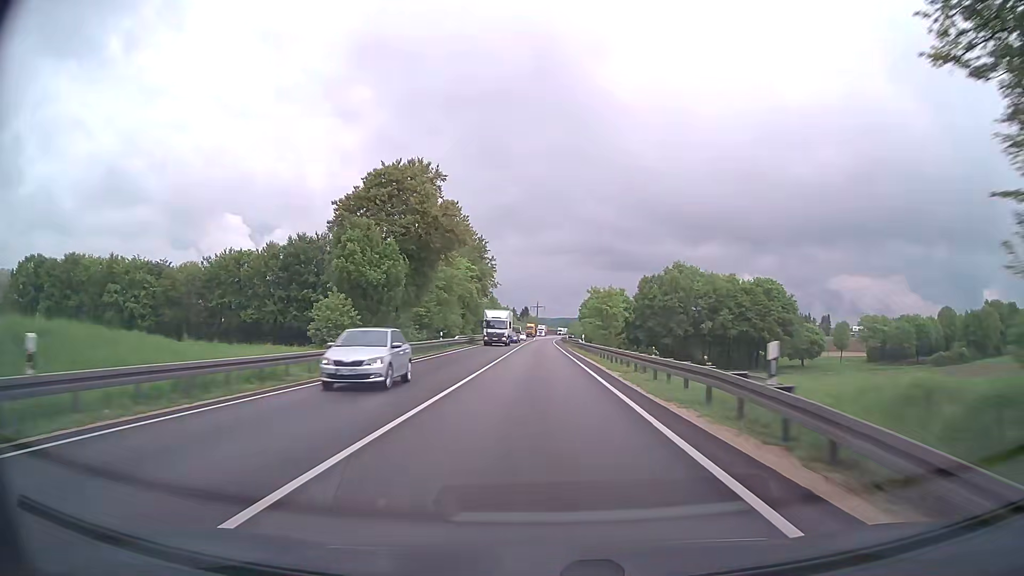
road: trunk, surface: asphalt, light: Day
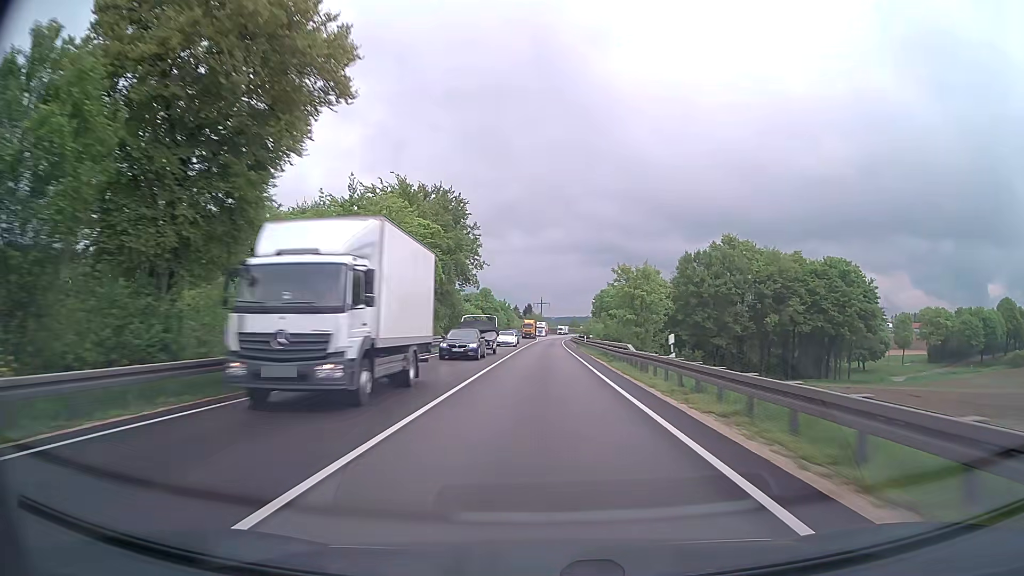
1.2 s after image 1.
(-0.2, +32.1) m; -1°
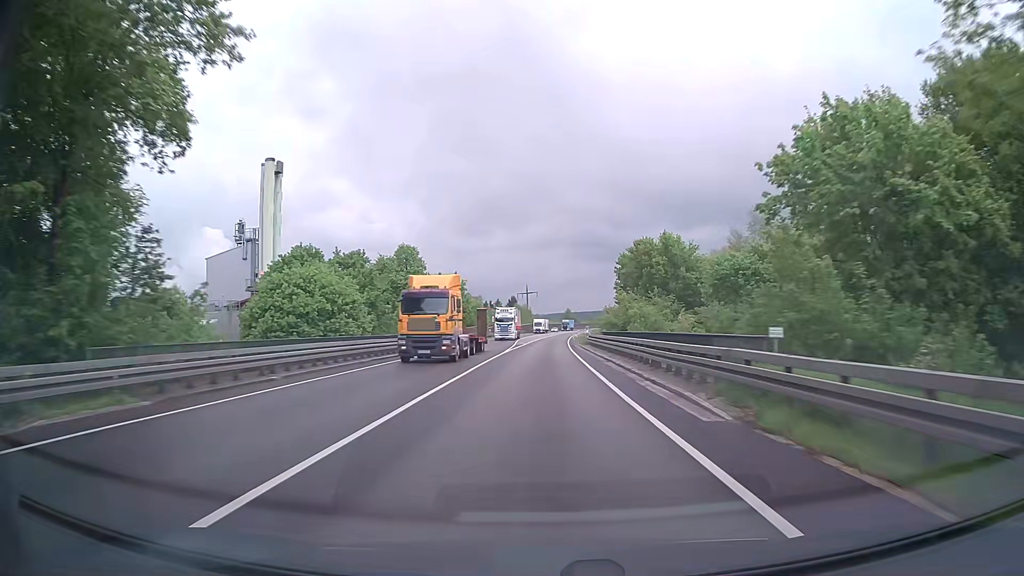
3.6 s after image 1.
(+0.6, +64.0) m; +1°
